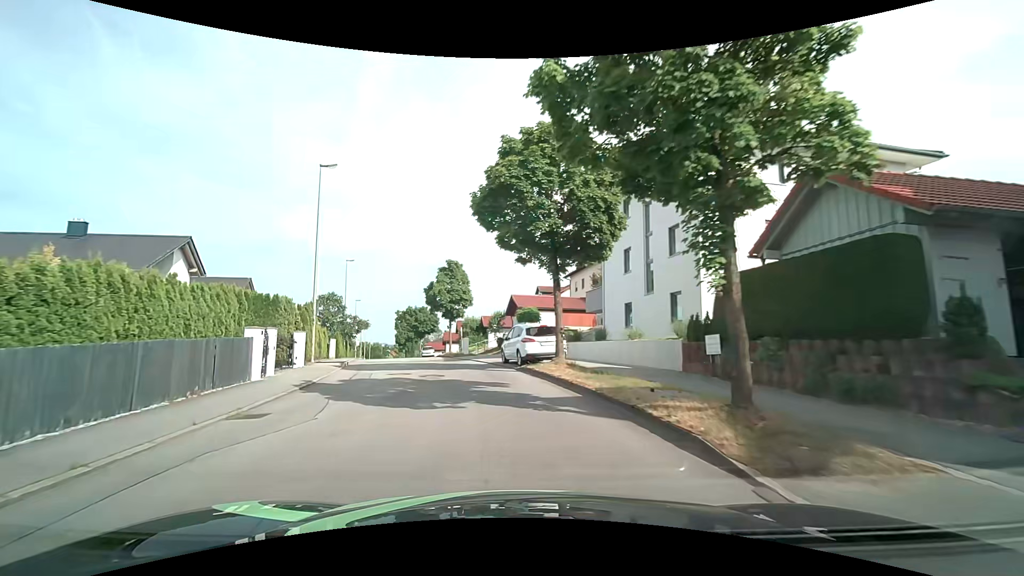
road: residential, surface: asphalt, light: Day
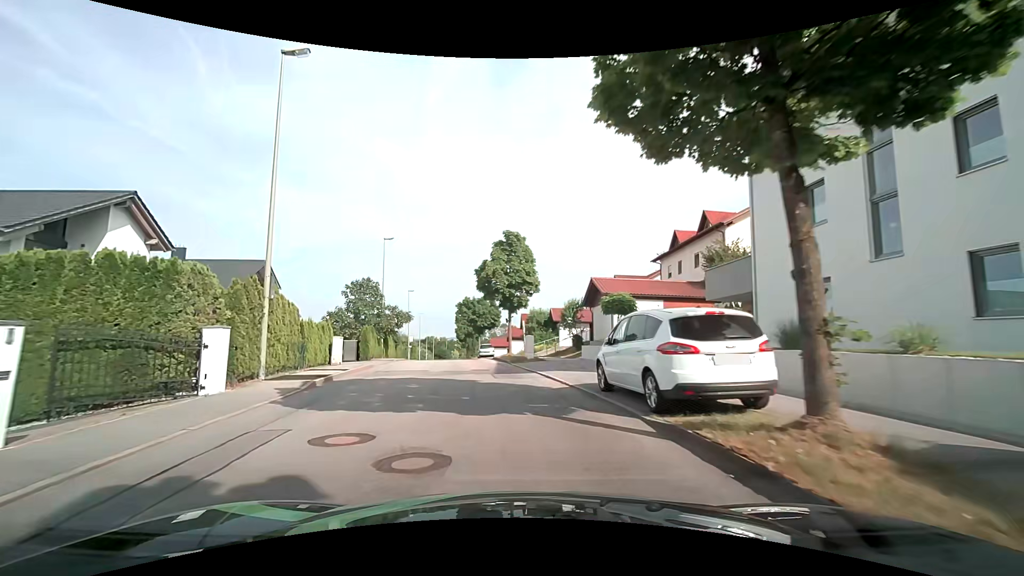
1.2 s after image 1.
(-0.6, +11.1) m; -8°
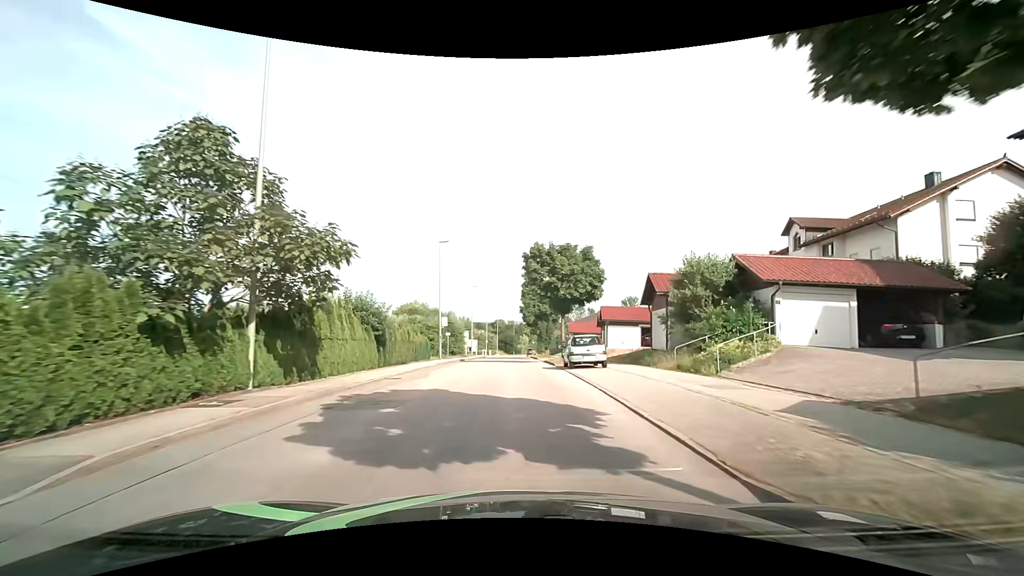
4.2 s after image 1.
(-2.7, +30.0) m; -8°
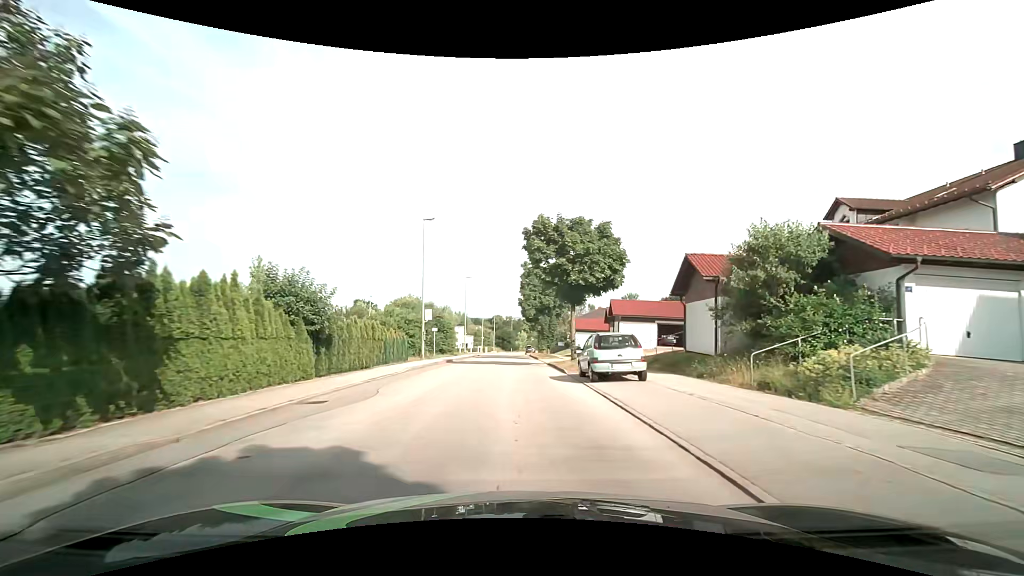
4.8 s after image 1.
(0.0, +6.8) m; +1°
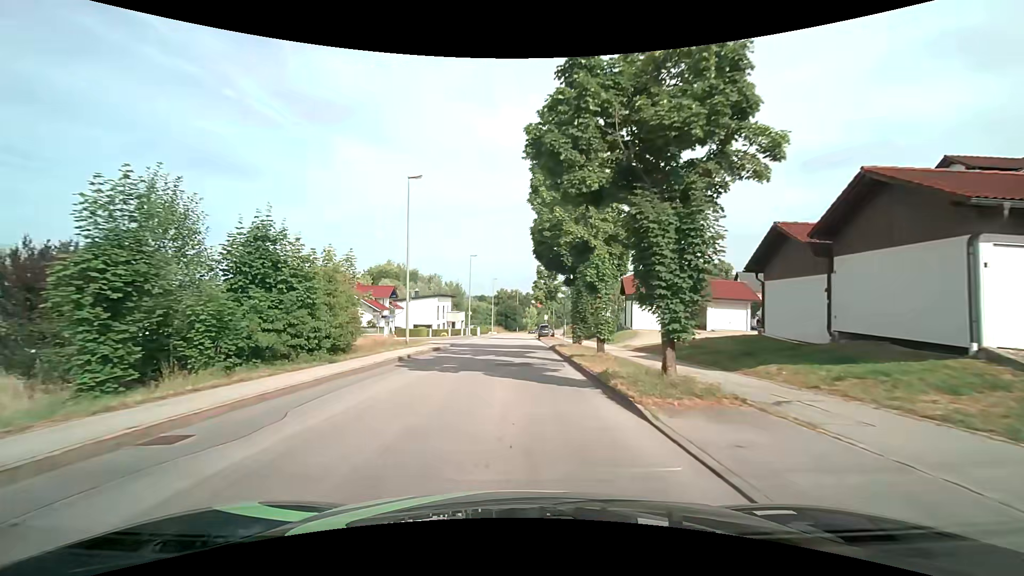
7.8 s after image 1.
(-0.1, +34.9) m; -1°
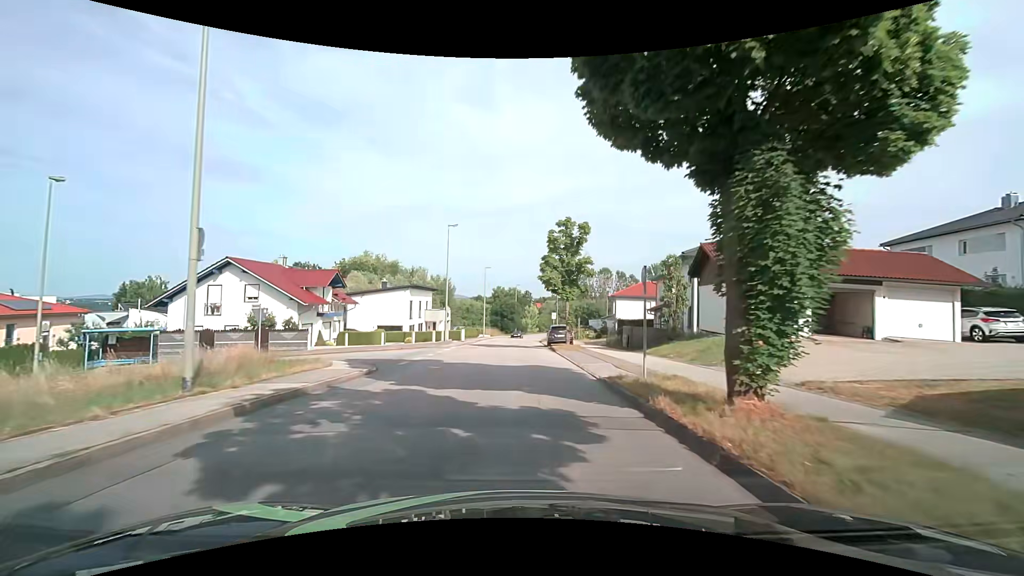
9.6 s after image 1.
(0.0, +18.7) m; 0°
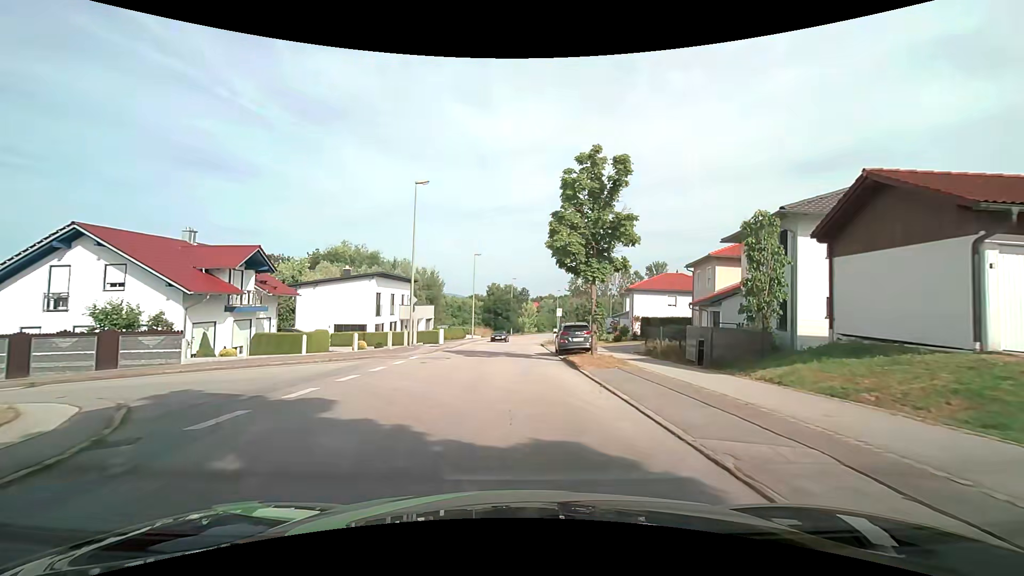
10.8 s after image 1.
(+0.1, +12.2) m; +1°
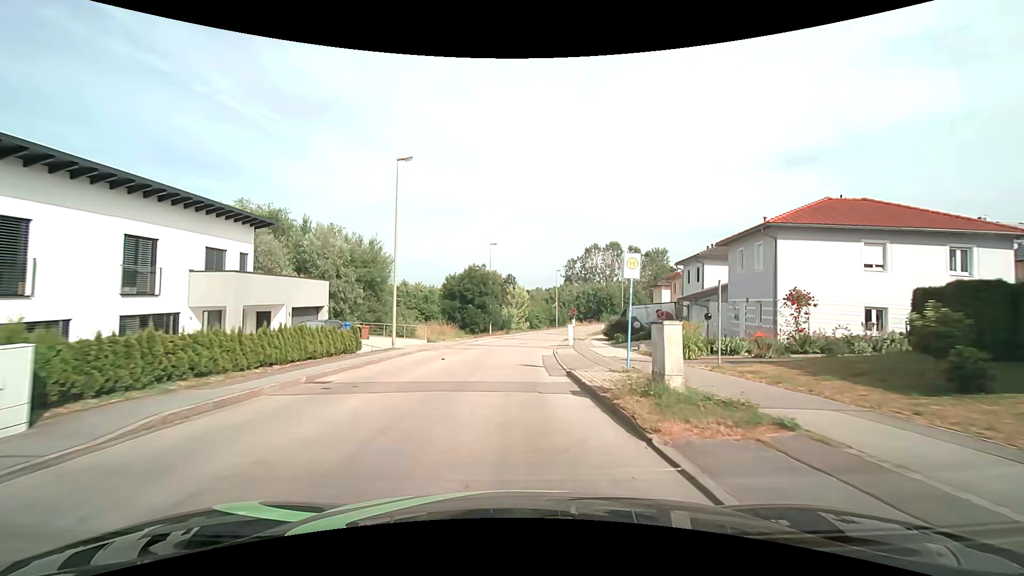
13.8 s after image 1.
(+0.2, +32.7) m; +1°
(0, +10) (0, +20) (+1, +30) (+2, +40) (+3, +50) (+5, +60) (+8, +69) (+11, +79) (+15, +88) (+20, +96) m
